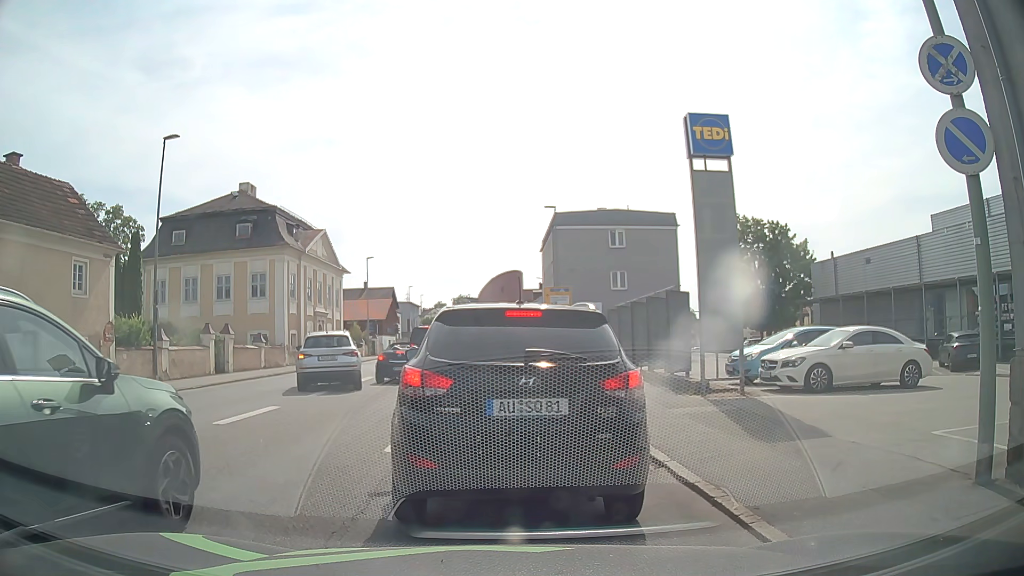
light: Day
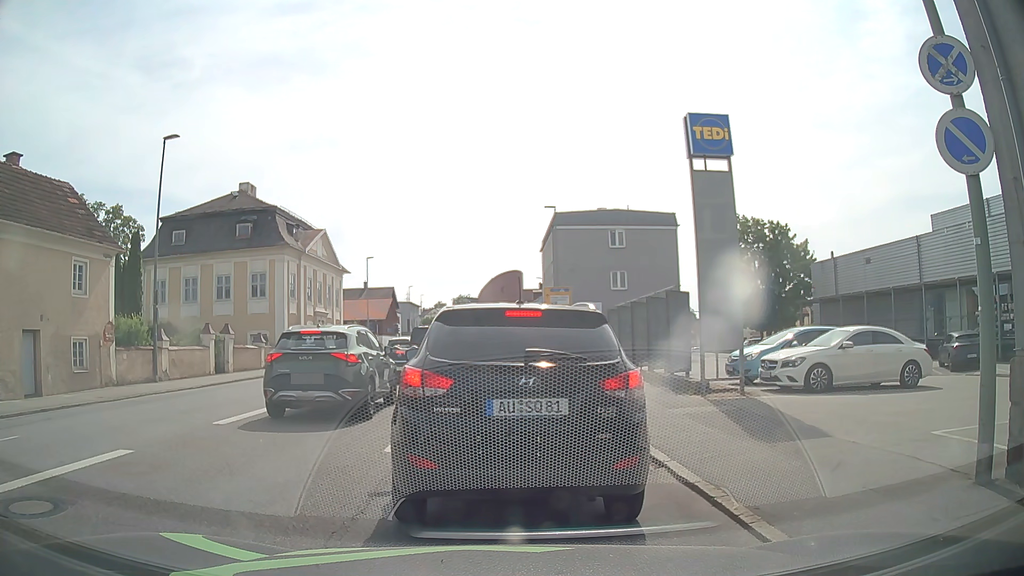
(0.0, 0.0) m; 0°
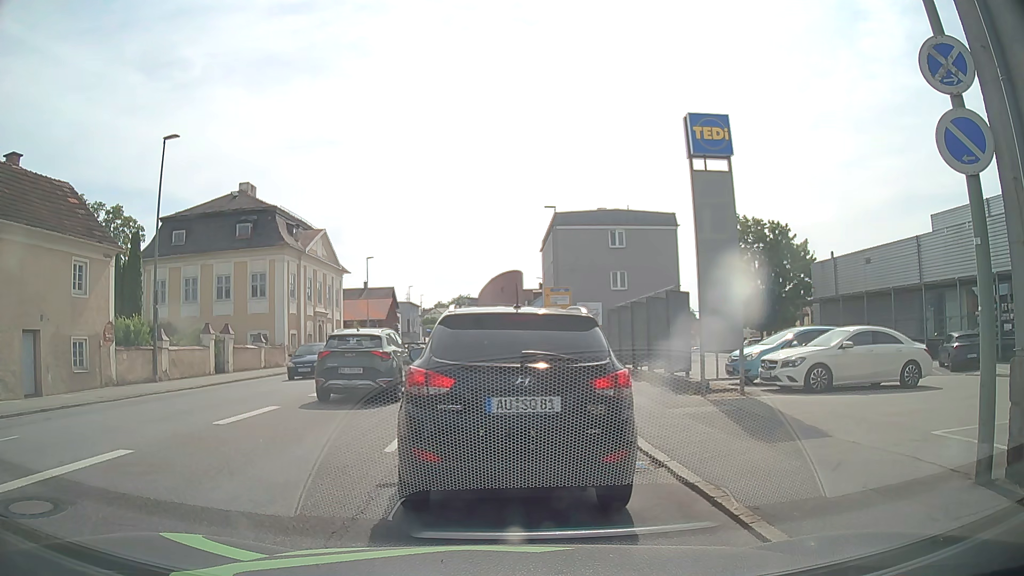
(0.0, 0.0) m; 0°
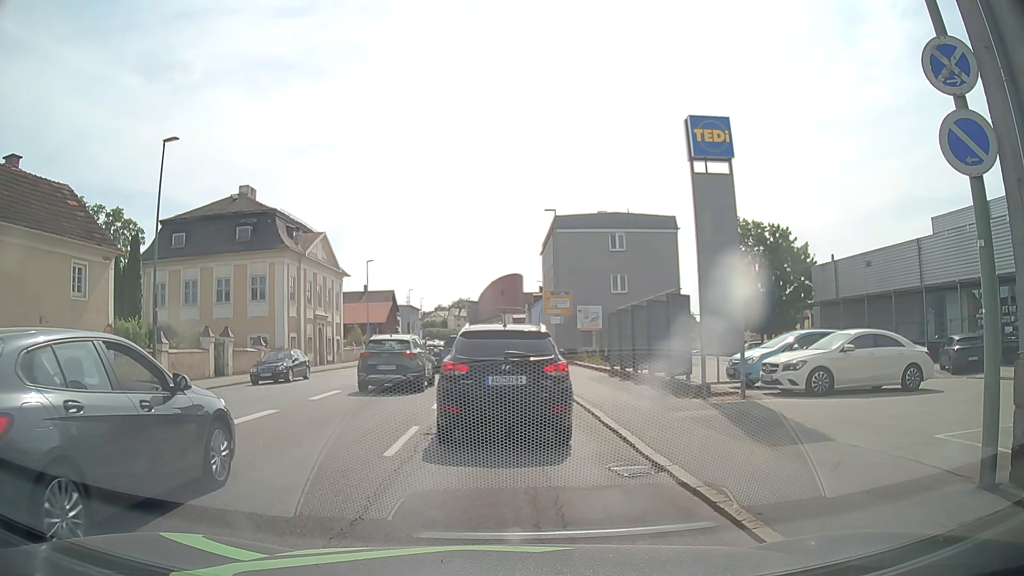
(0.0, 0.0) m; 0°
